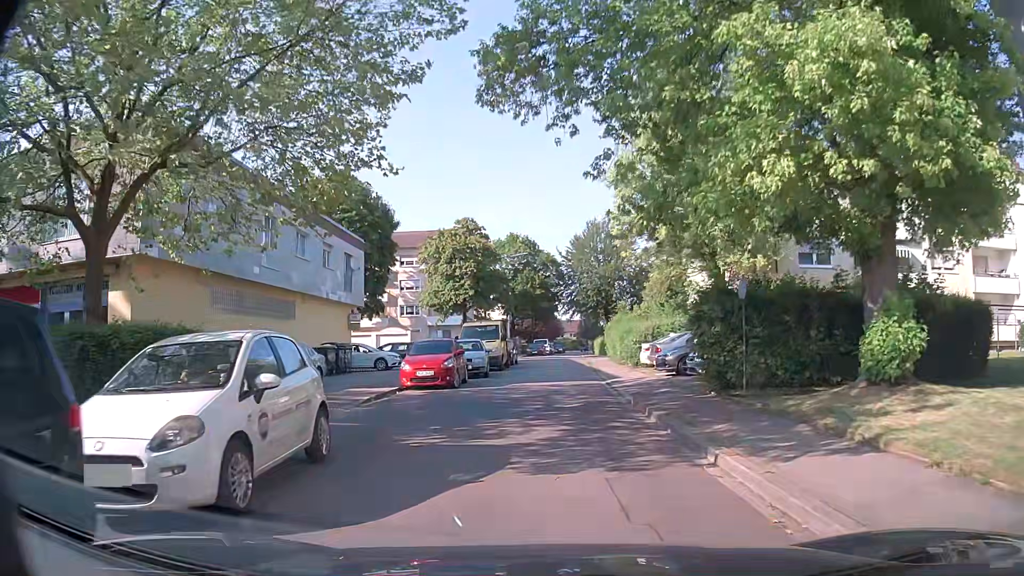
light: Day
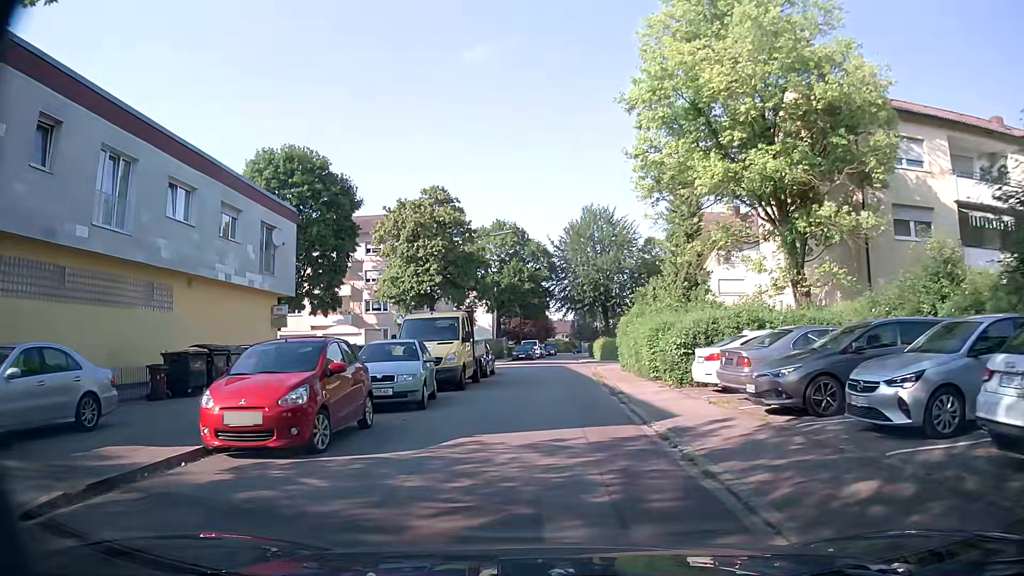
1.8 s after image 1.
(-0.1, +11.3) m; +2°
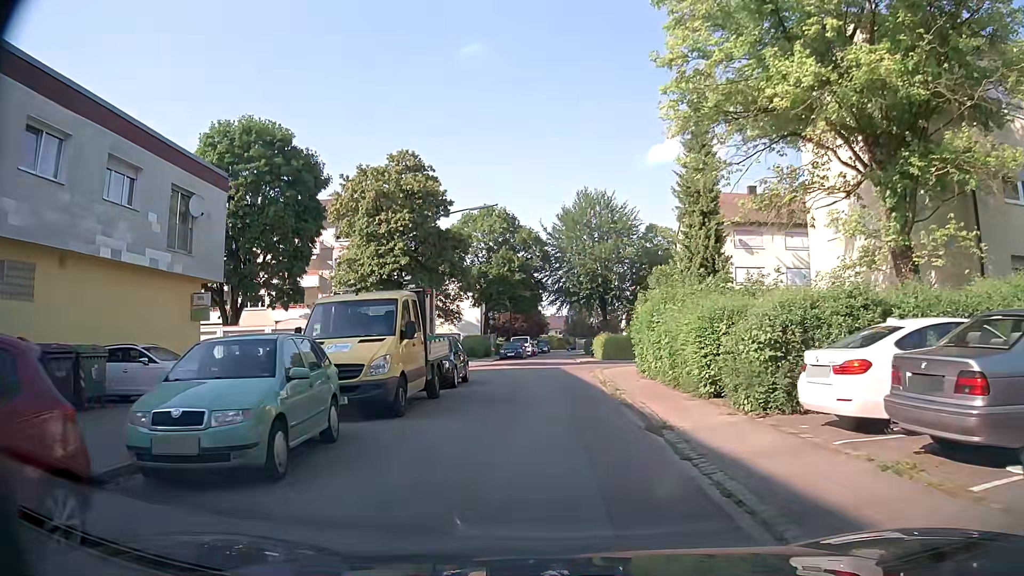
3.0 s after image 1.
(-0.2, +7.4) m; -1°
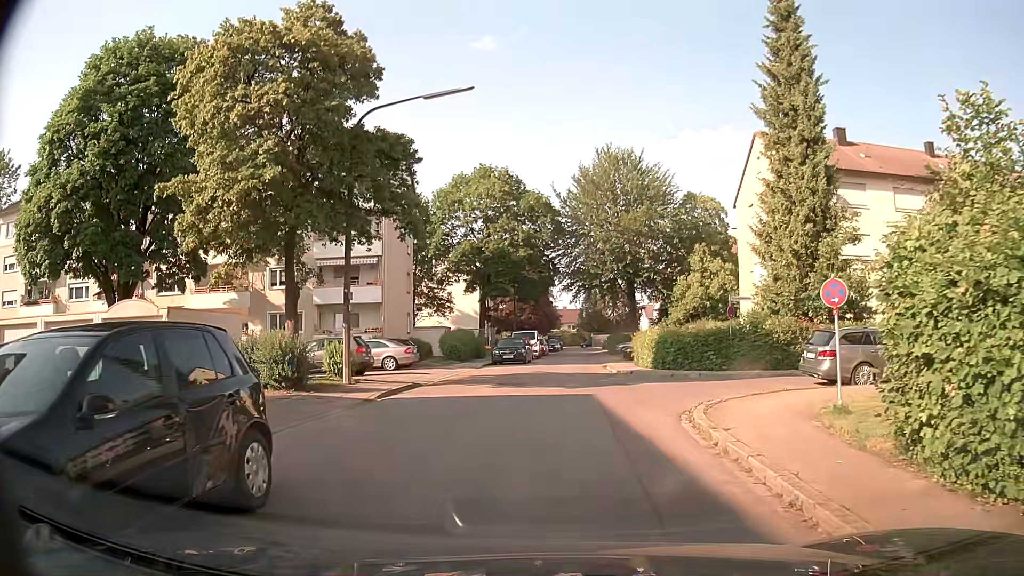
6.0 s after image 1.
(-0.1, +16.1) m; 0°
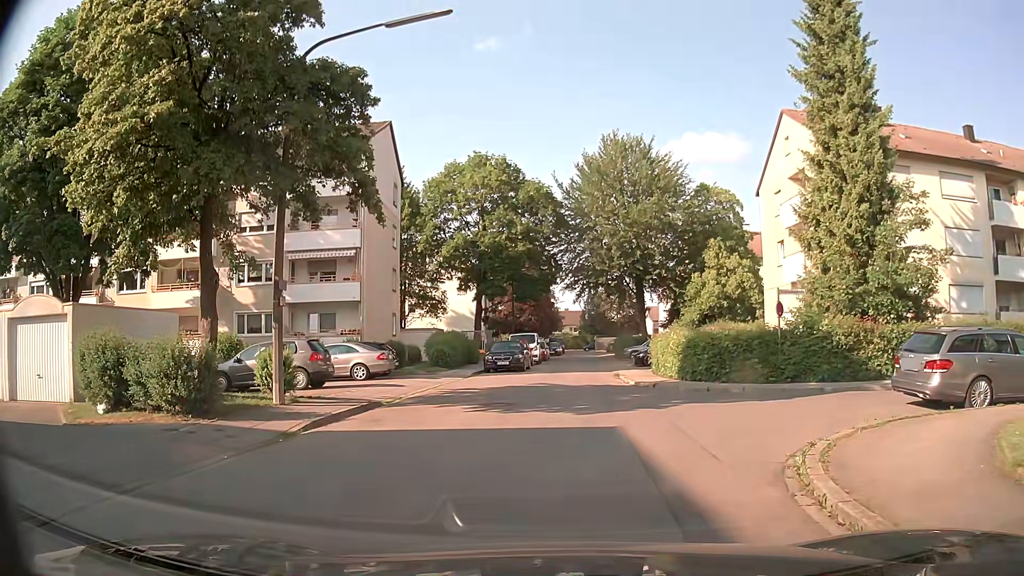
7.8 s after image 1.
(0.0, +4.7) m; +1°
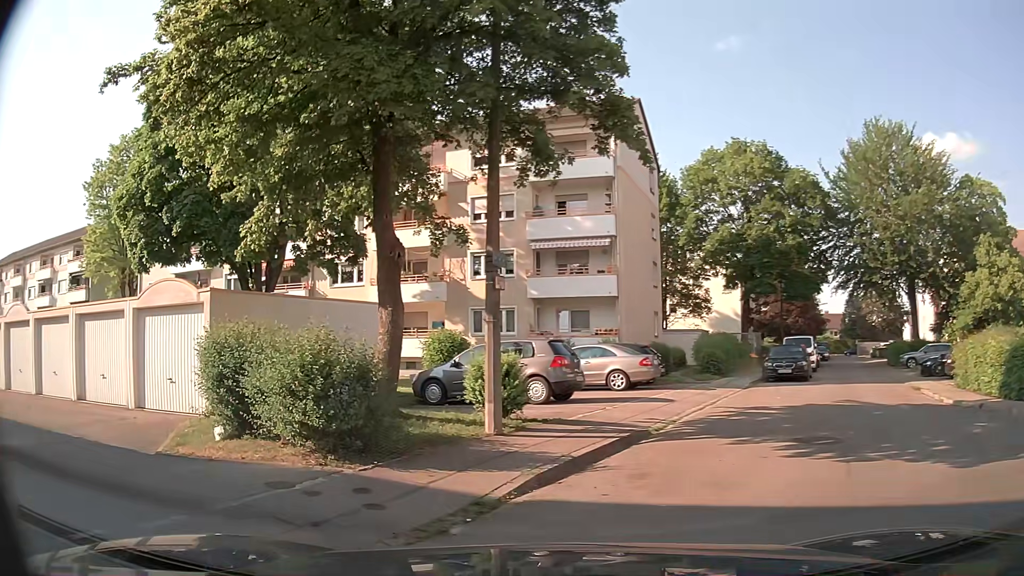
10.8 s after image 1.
(-0.6, +4.6) m; -22°
